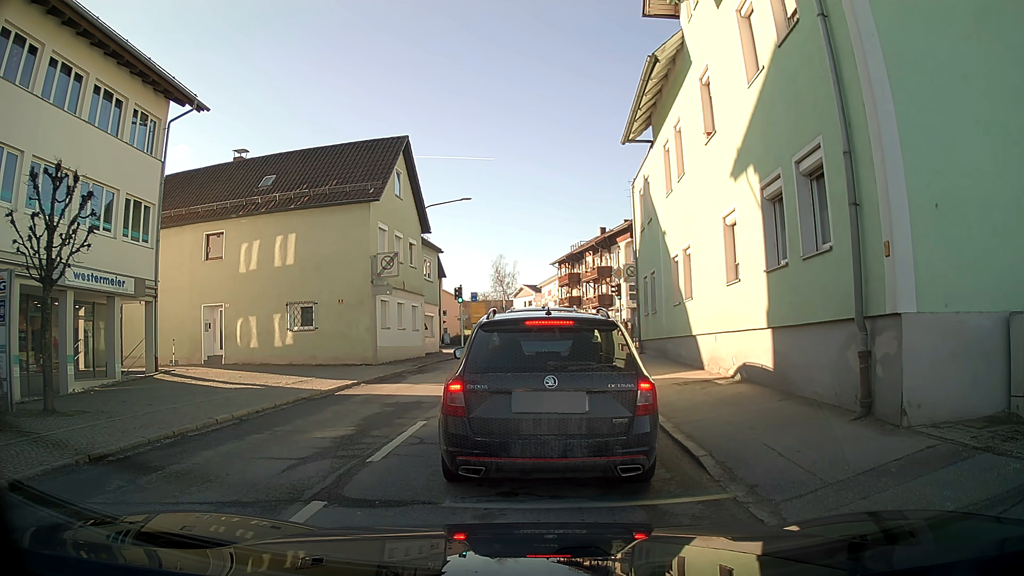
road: secondary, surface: asphalt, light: Day
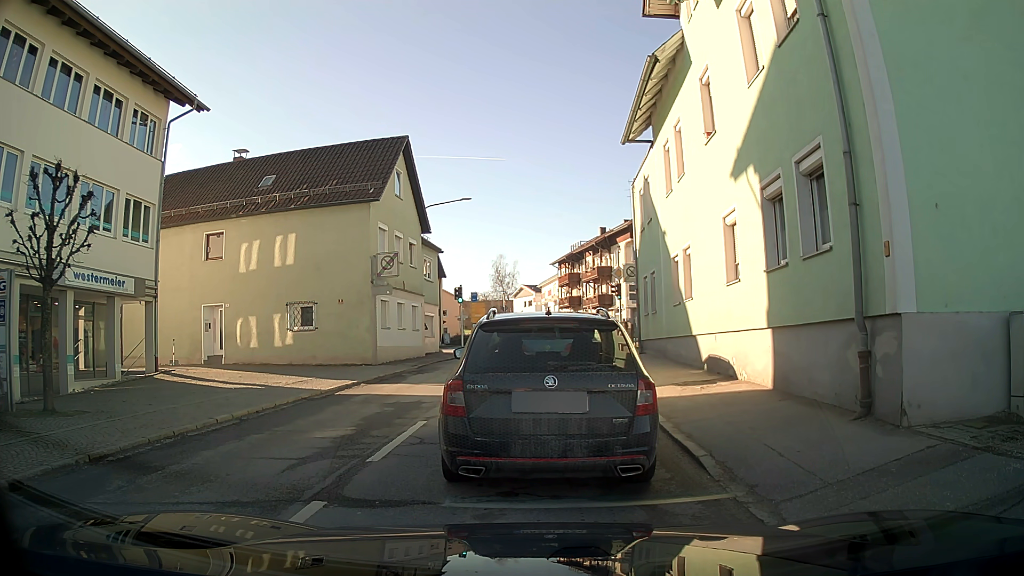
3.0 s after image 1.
(0.0, 0.0) m; 0°
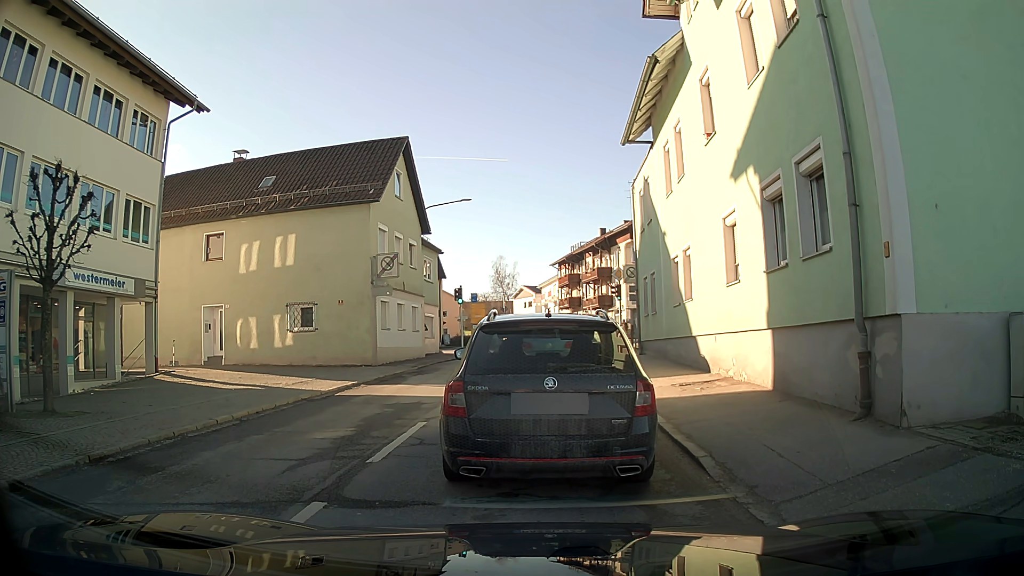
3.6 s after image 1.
(0.0, 0.0) m; 0°
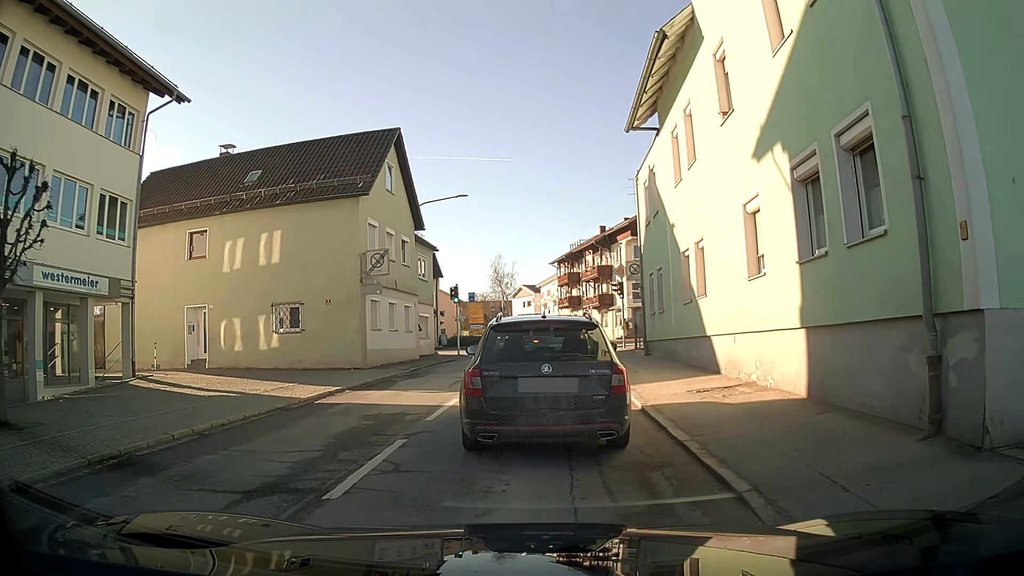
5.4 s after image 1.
(0.0, +1.5) m; 0°
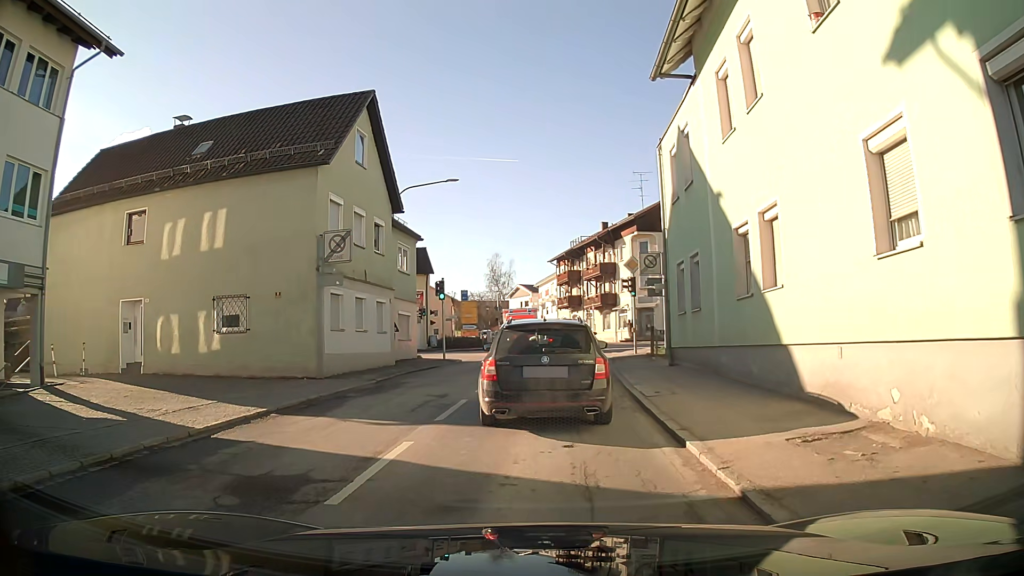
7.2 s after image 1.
(0.0, +4.9) m; 0°
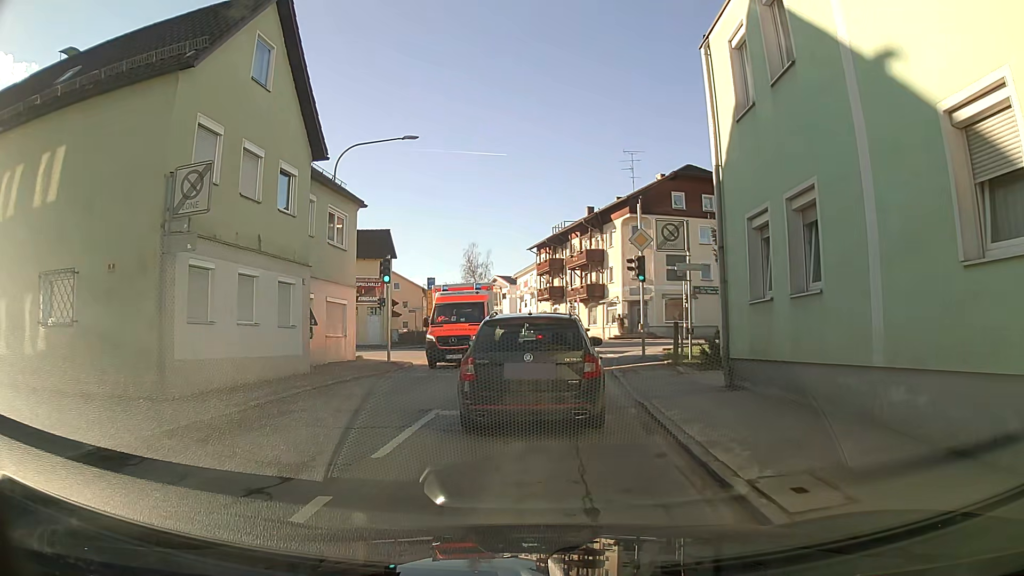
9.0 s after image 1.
(+0.1, +7.5) m; +1°
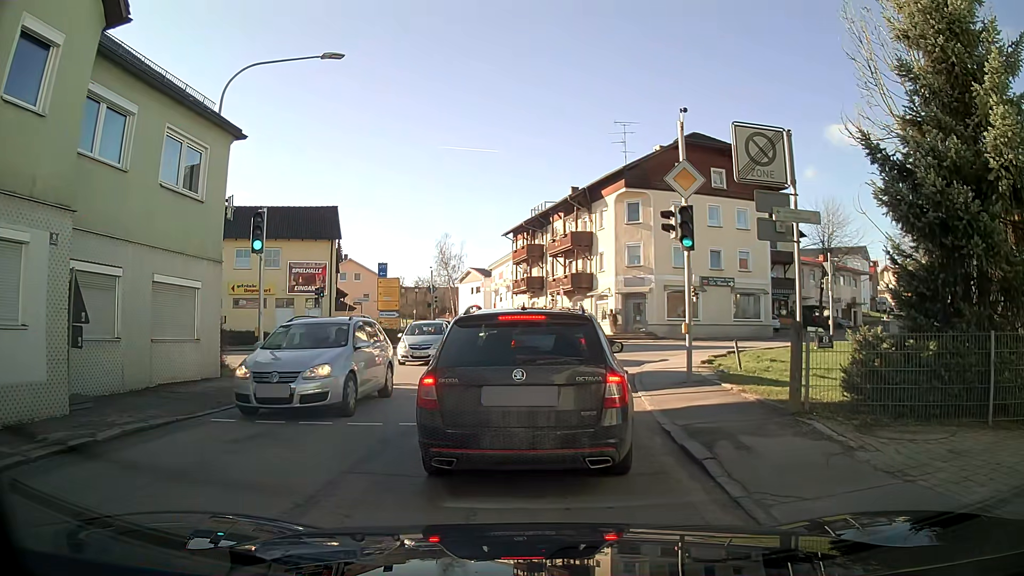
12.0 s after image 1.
(+0.3, +9.0) m; +3°
